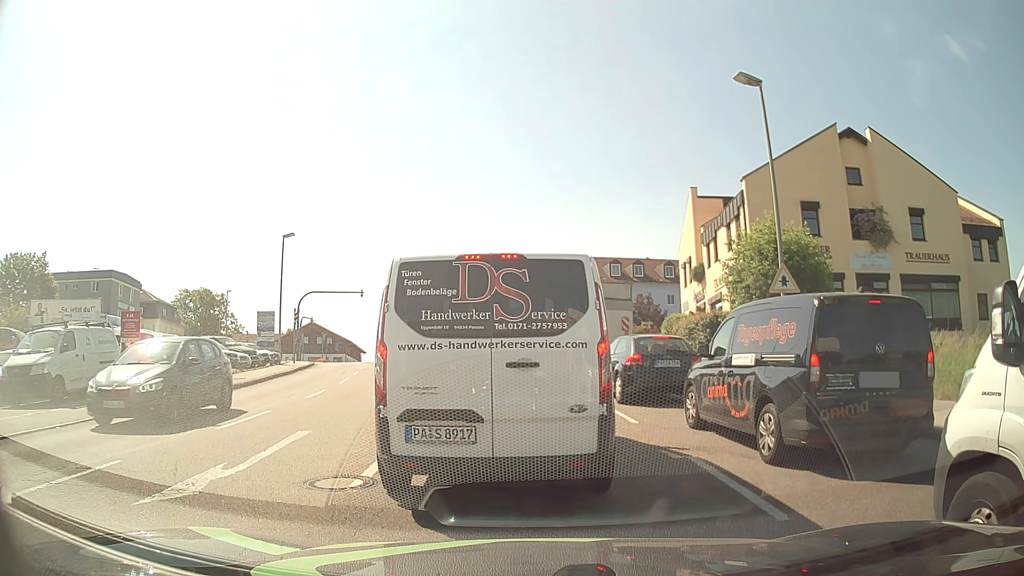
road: tertiary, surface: asphalt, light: Day
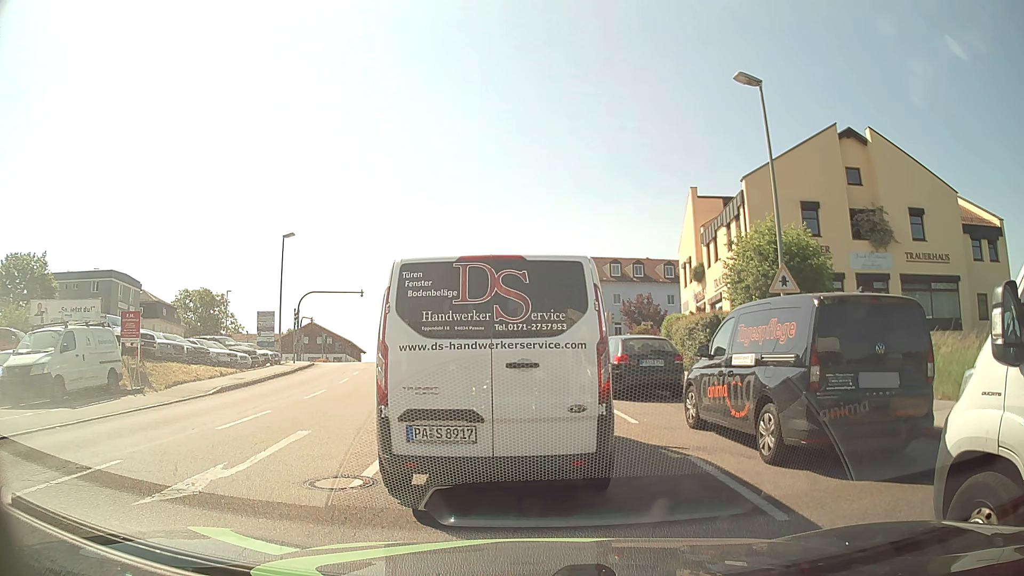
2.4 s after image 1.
(0.0, 0.0) m; 0°
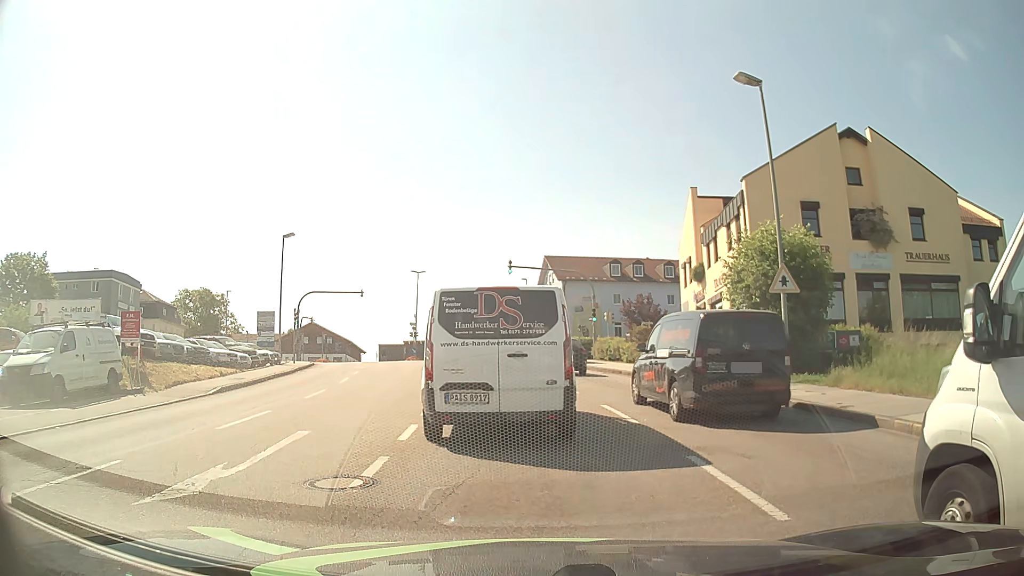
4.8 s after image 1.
(0.0, 0.0) m; 0°
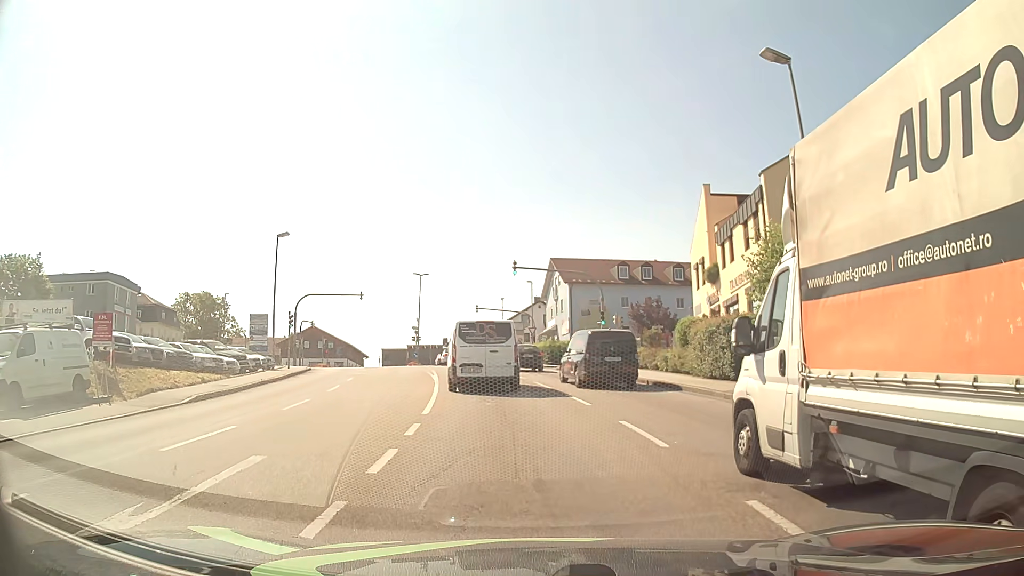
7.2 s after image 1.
(+0.1, +2.2) m; 0°
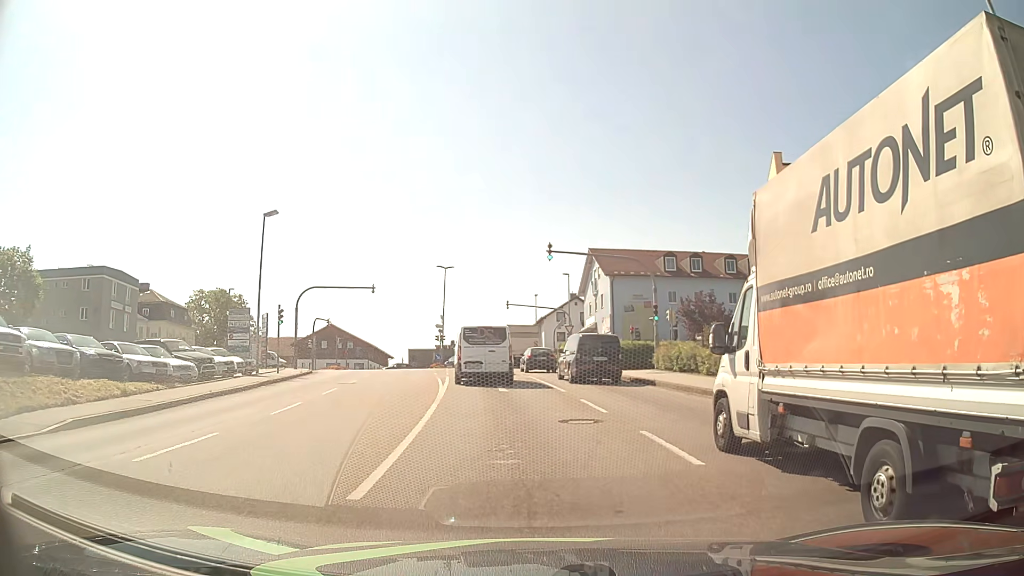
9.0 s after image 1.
(0.0, +7.6) m; -2°
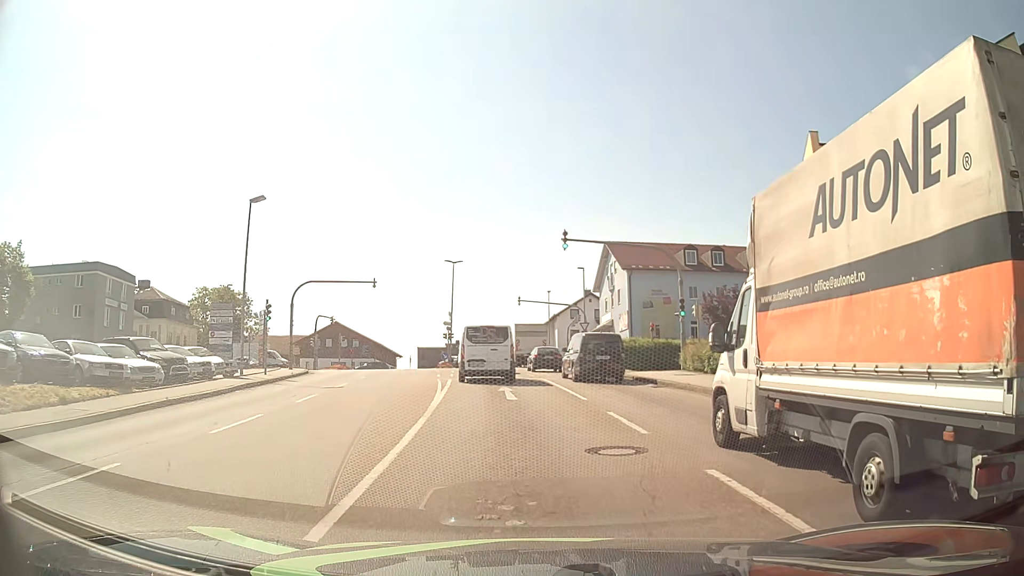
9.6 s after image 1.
(0.0, +3.4) m; -1°
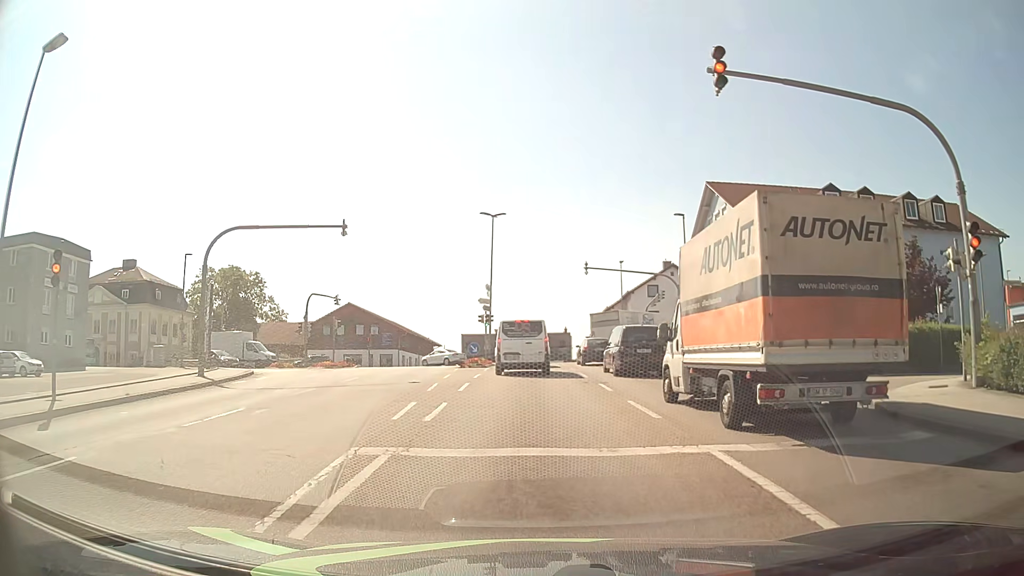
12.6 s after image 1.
(-0.9, +18.7) m; -4°
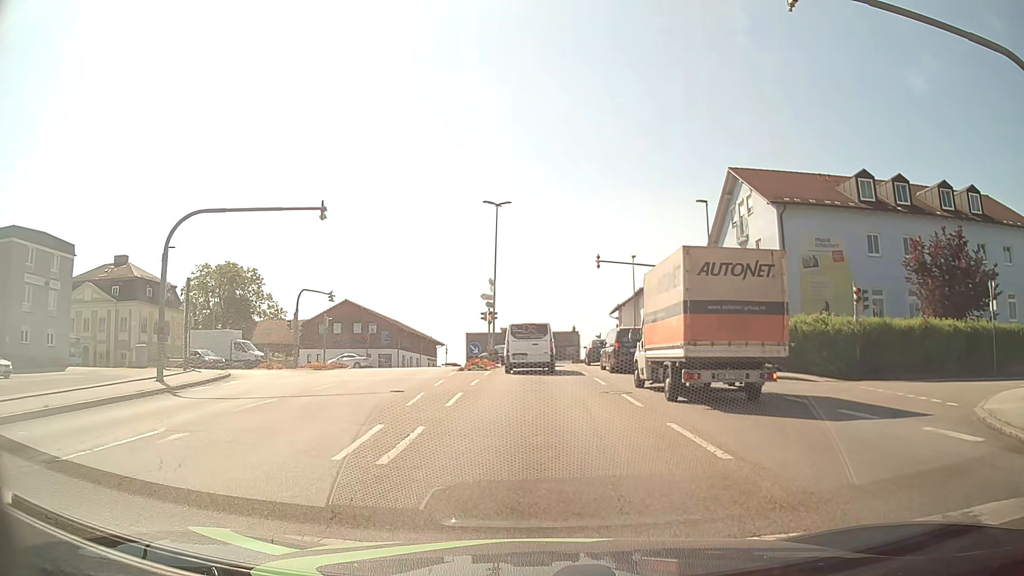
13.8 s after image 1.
(-0.1, +3.2) m; -2°
